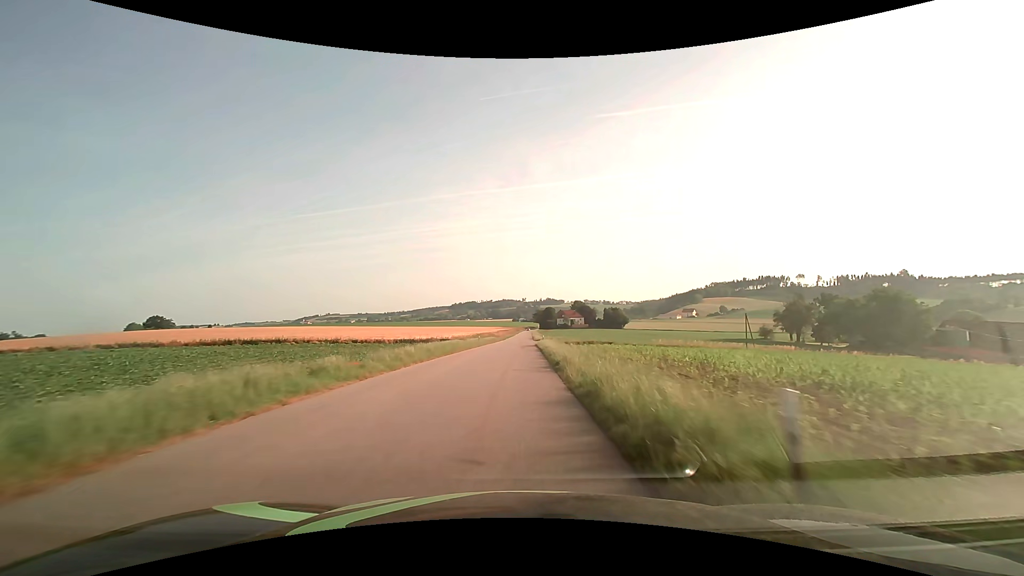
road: tertiary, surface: asphalt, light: Day
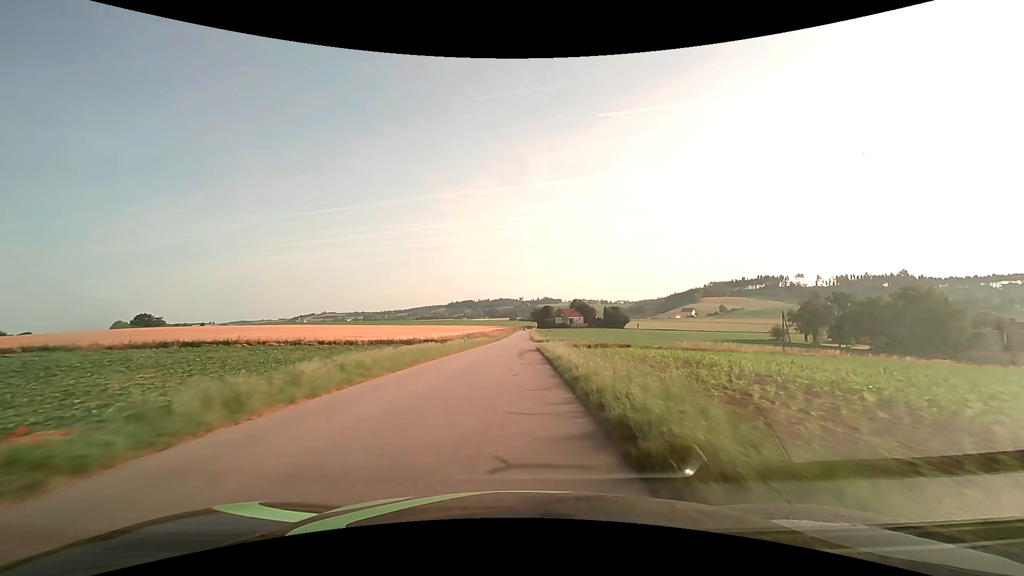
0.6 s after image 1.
(0.0, +11.3) m; 0°
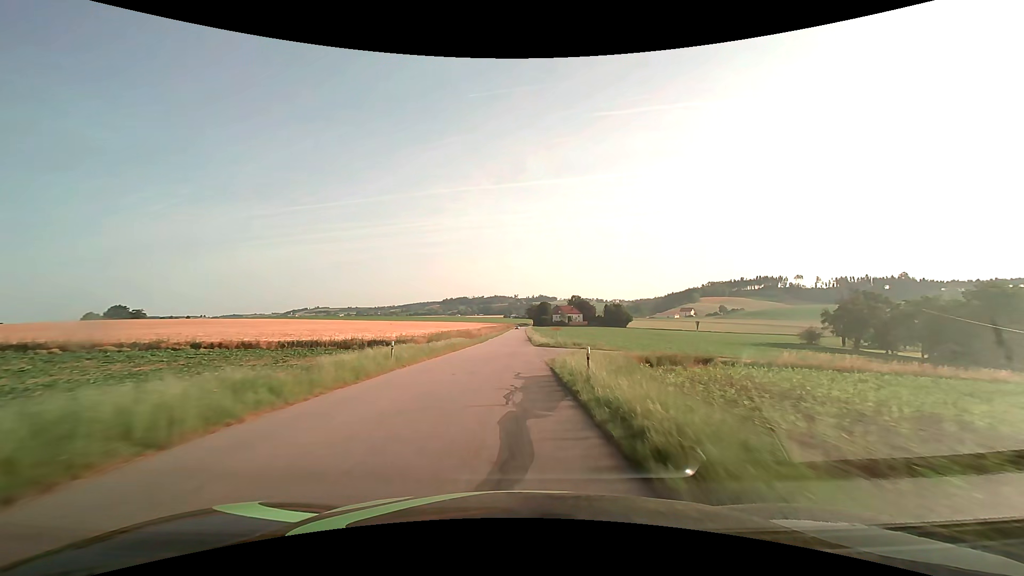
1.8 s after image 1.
(+0.1, +22.8) m; +1°
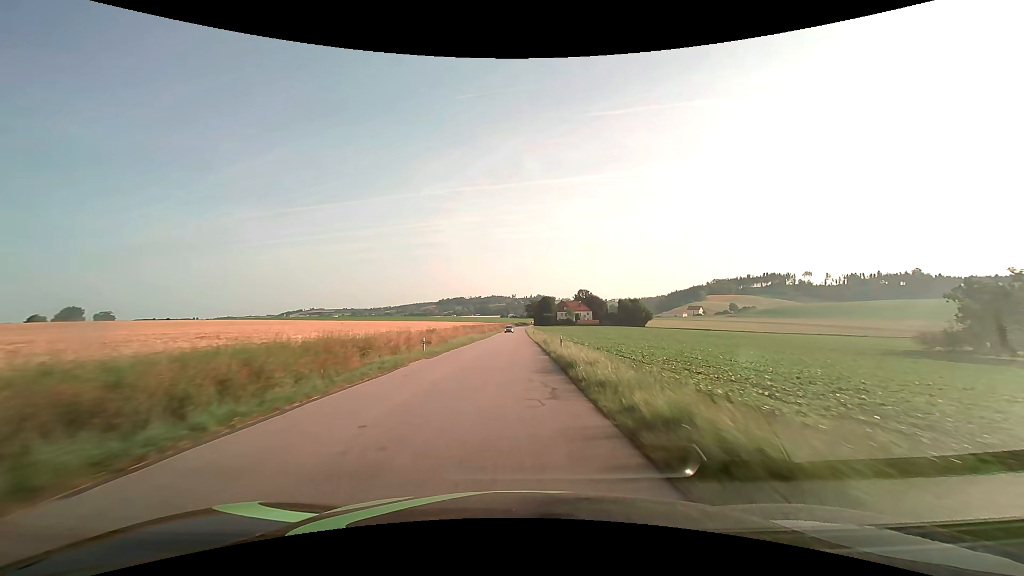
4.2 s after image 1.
(0.0, +47.2) m; 0°
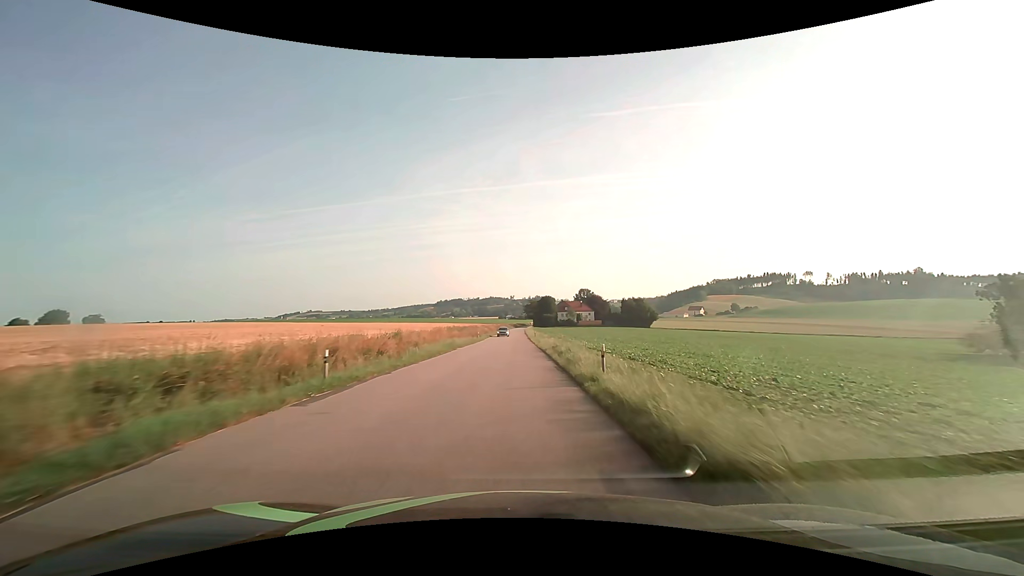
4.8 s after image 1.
(0.0, +12.0) m; 0°
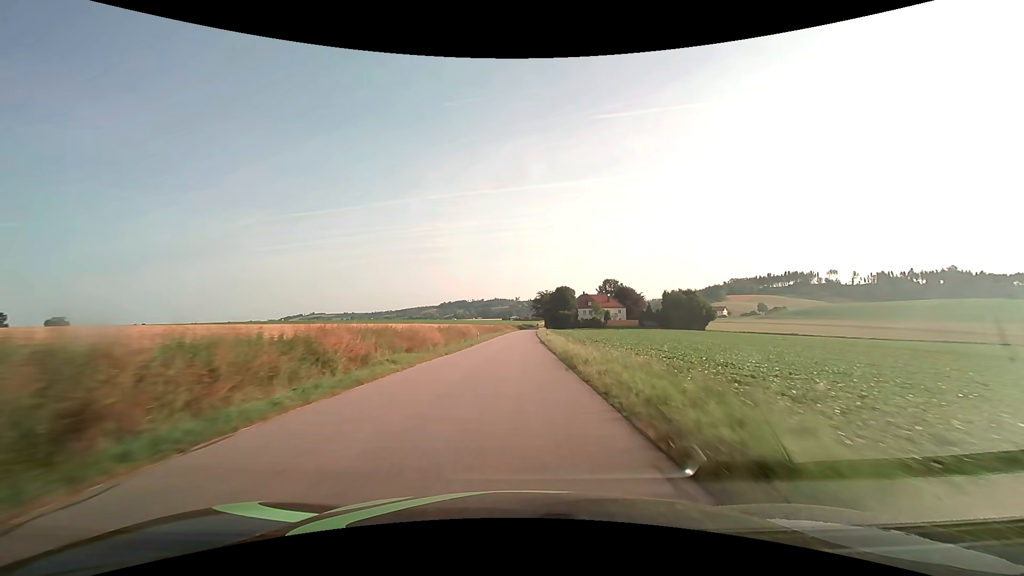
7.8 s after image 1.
(-0.3, +61.4) m; -1°
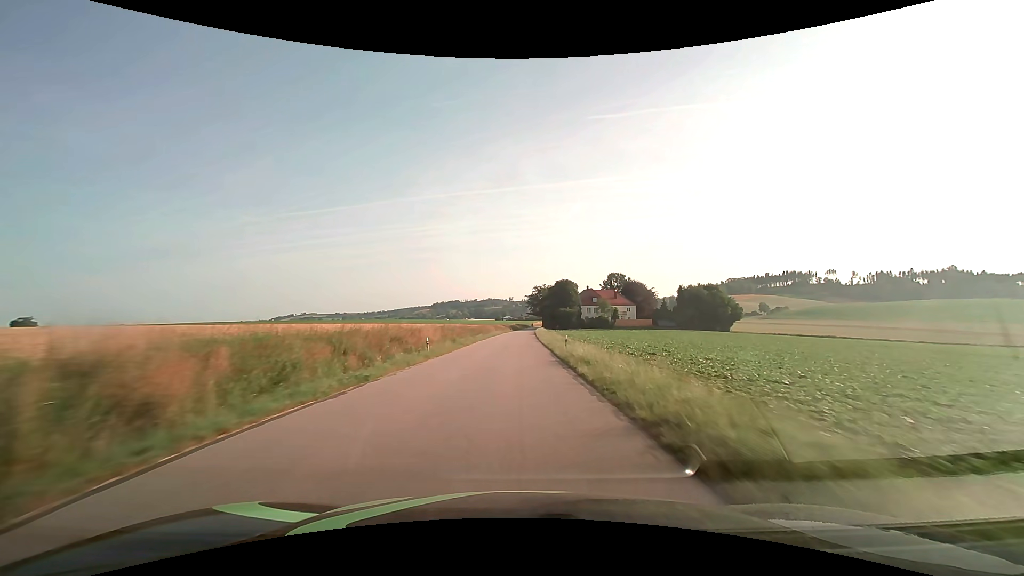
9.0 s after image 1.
(+0.1, +24.8) m; +1°
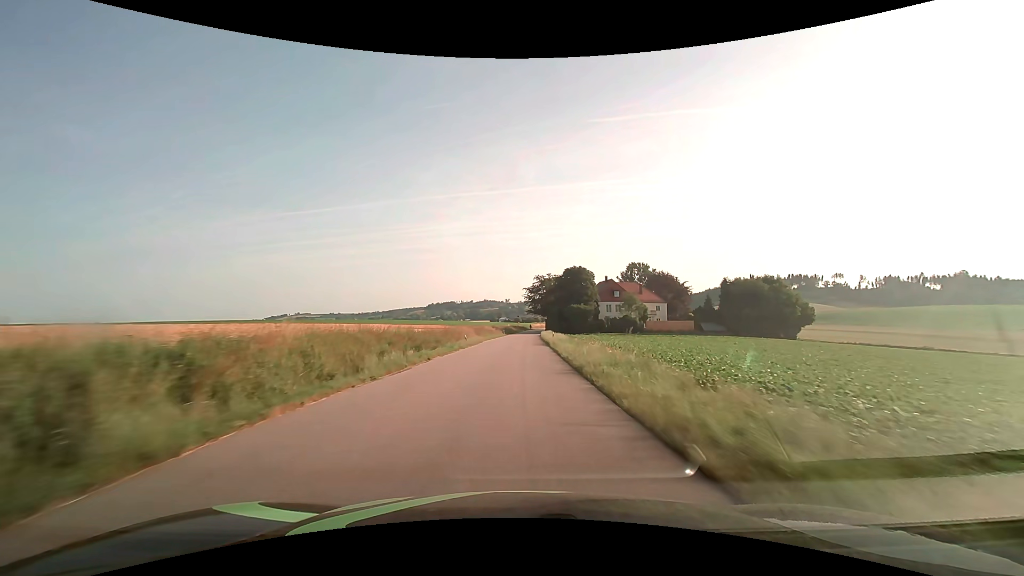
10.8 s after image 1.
(+0.1, +36.1) m; 0°
(0, +10) (0, +20) (0, +30) (0, +40) (+1, +50) (+1, +60) (+1, +70) (+2, +80) (+2, +90) (+3, +100) m
